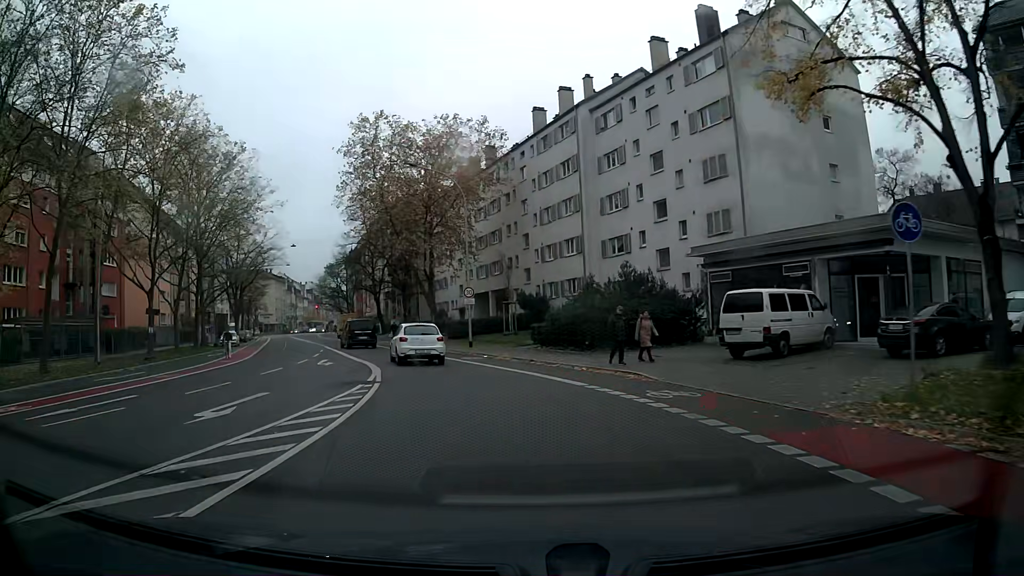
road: secondary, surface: asphalt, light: Day
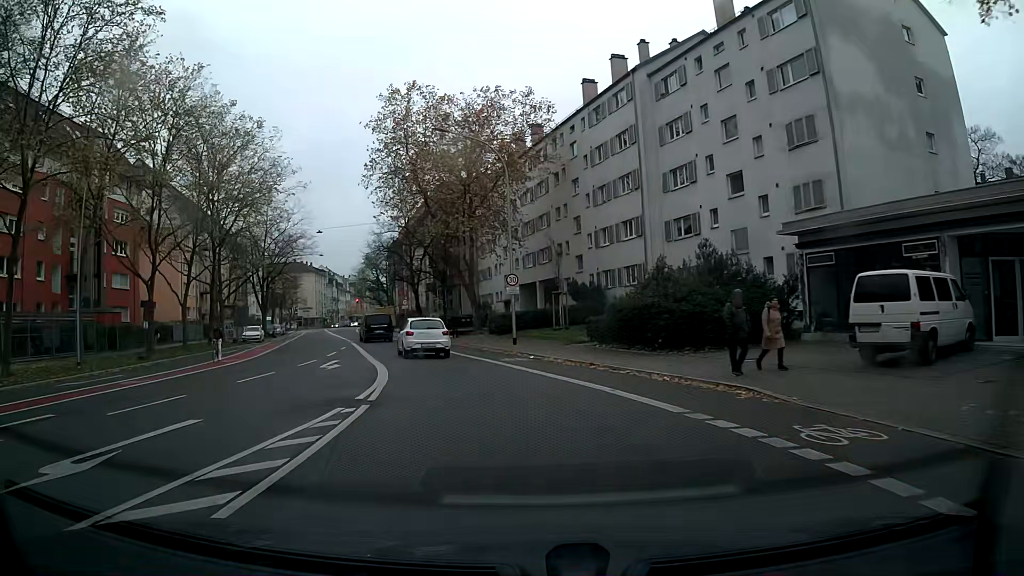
(-0.2, +5.6) m; -4°
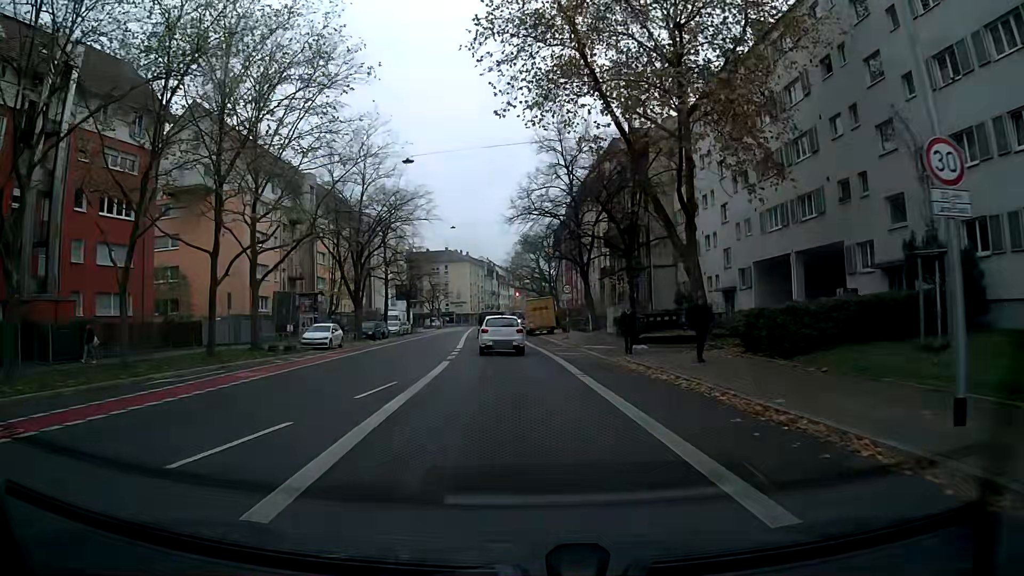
(-3.2, +23.4) m; -14°
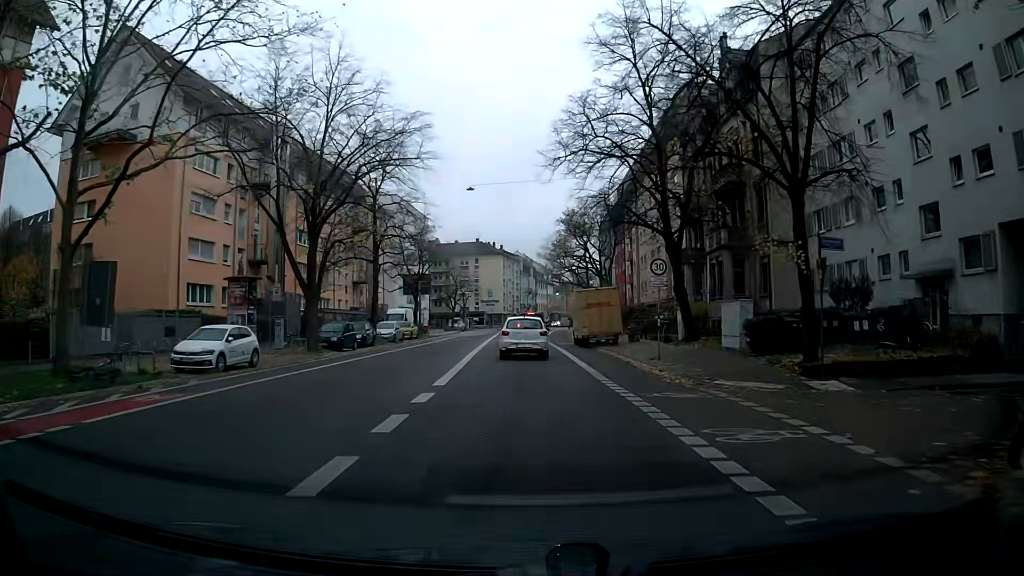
(-0.5, +18.4) m; -3°
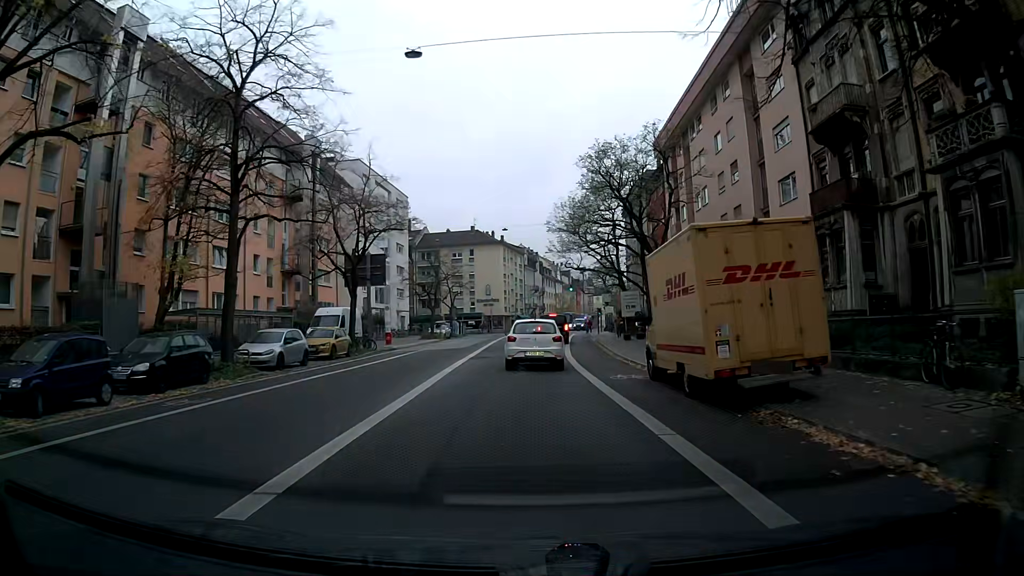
(-0.1, +22.8) m; 0°
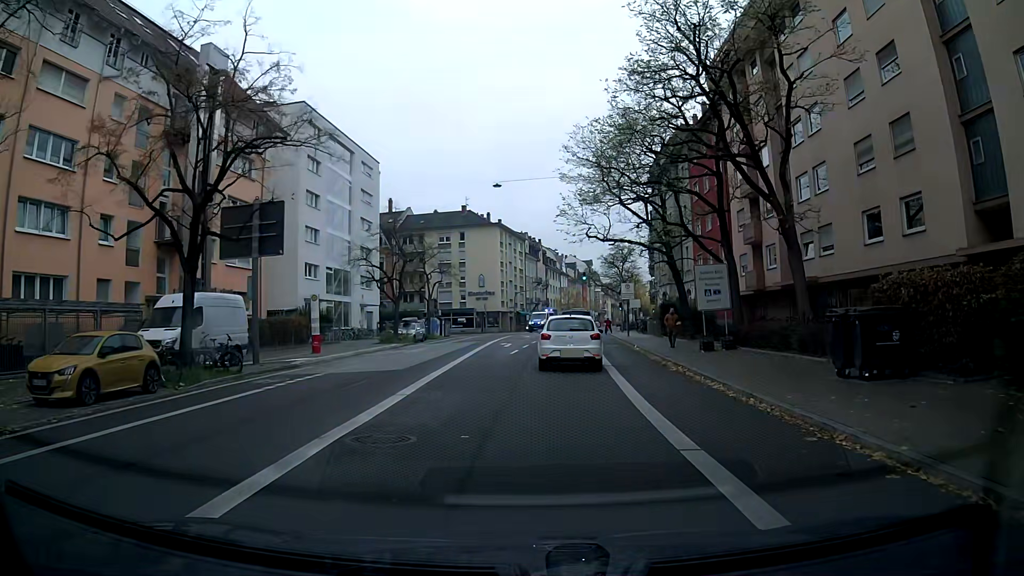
(0.0, +18.4) m; 0°
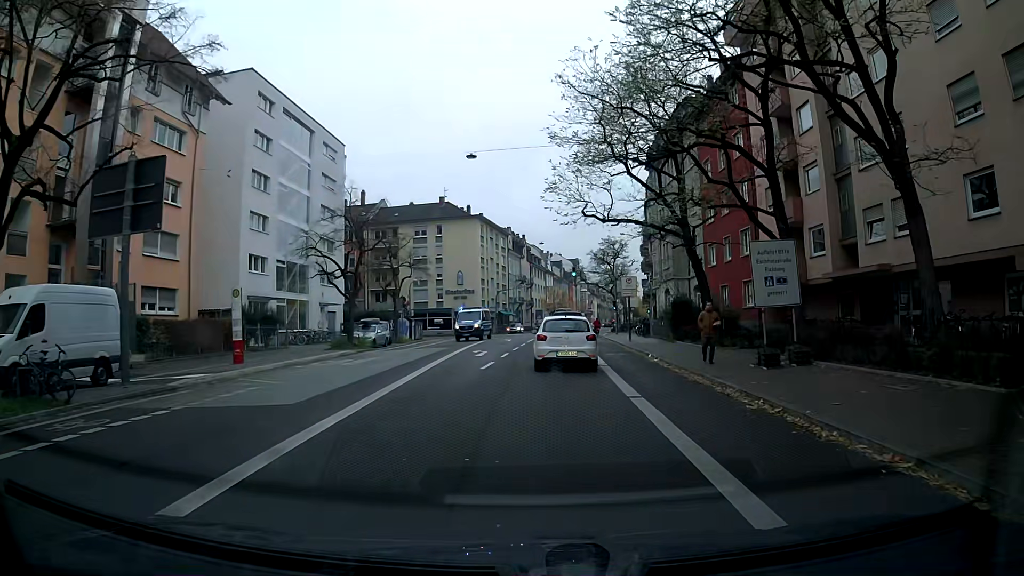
(0.0, +7.8) m; +1°
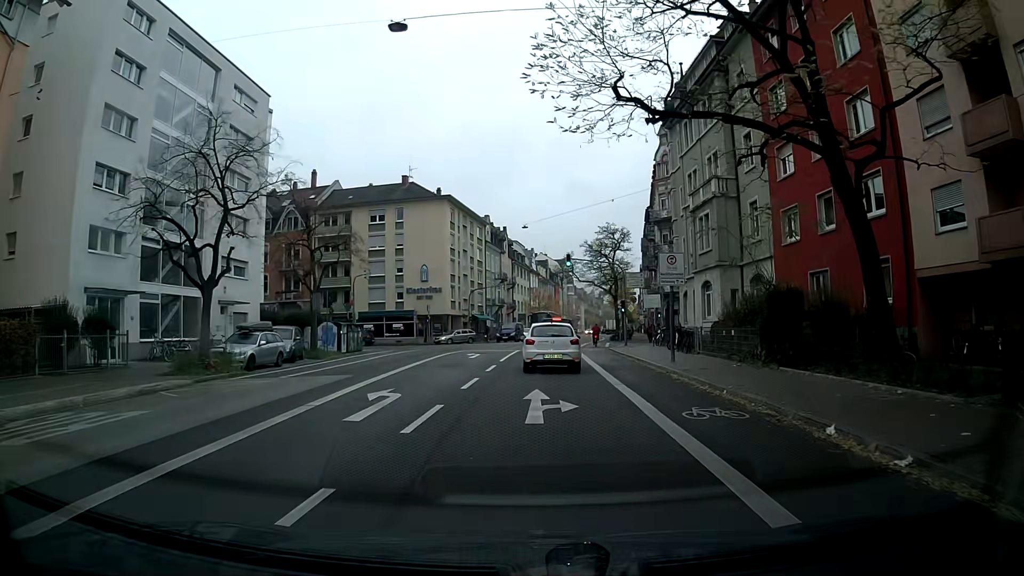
(+0.4, +16.2) m; +1°
